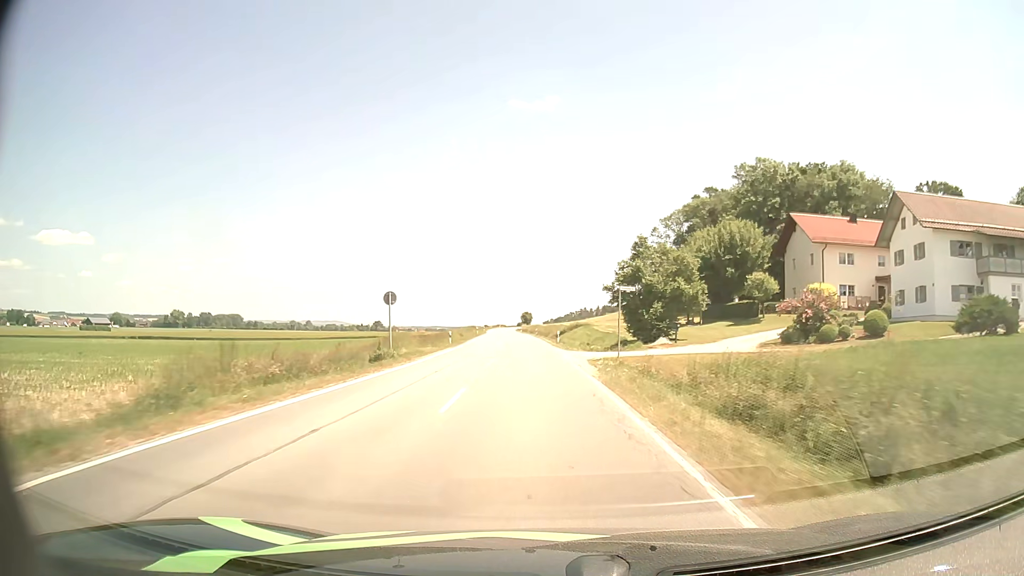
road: secondary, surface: asphalt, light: Day
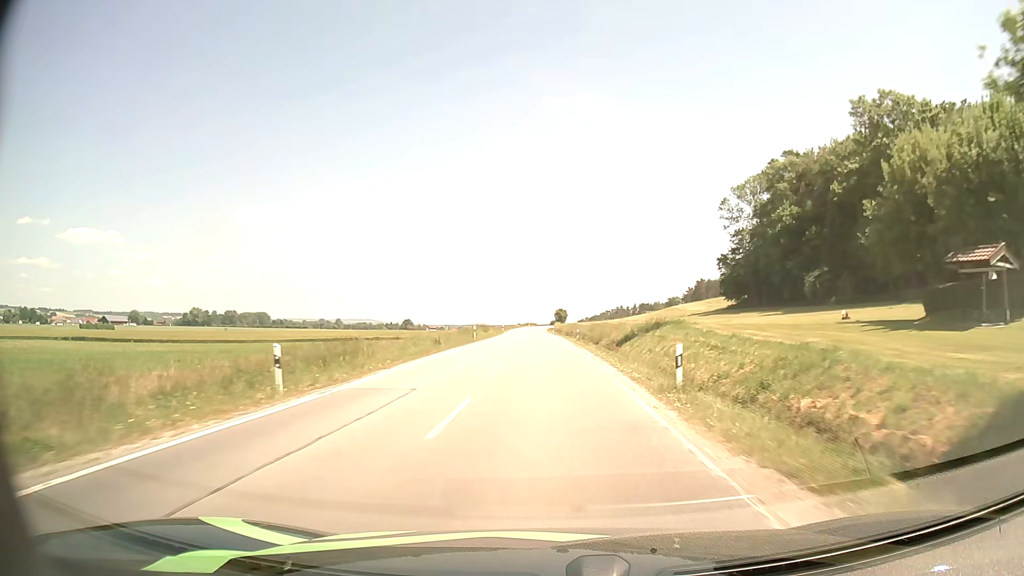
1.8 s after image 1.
(-1.1, +36.6) m; -3°
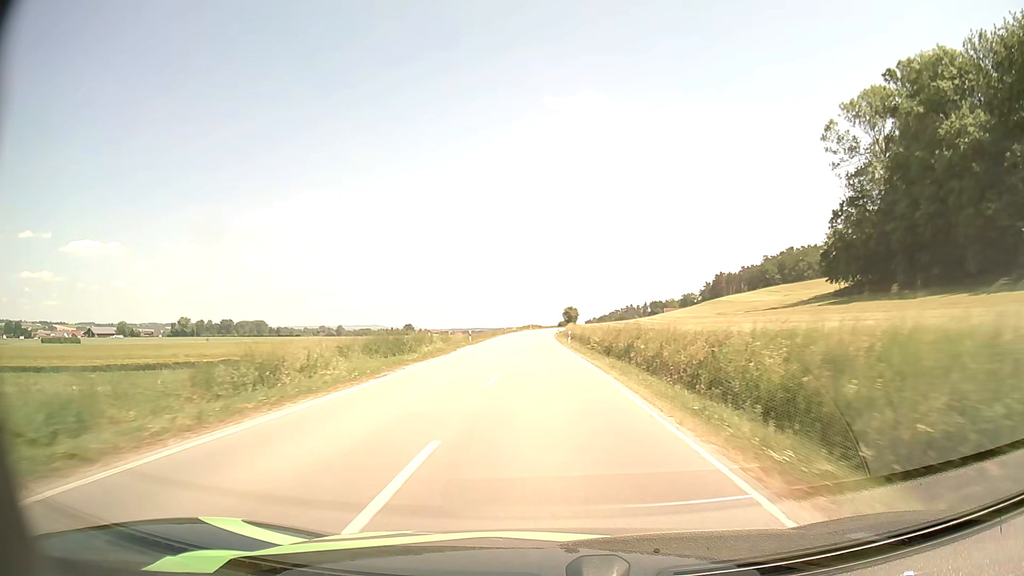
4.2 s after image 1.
(-0.4, +50.3) m; -1°
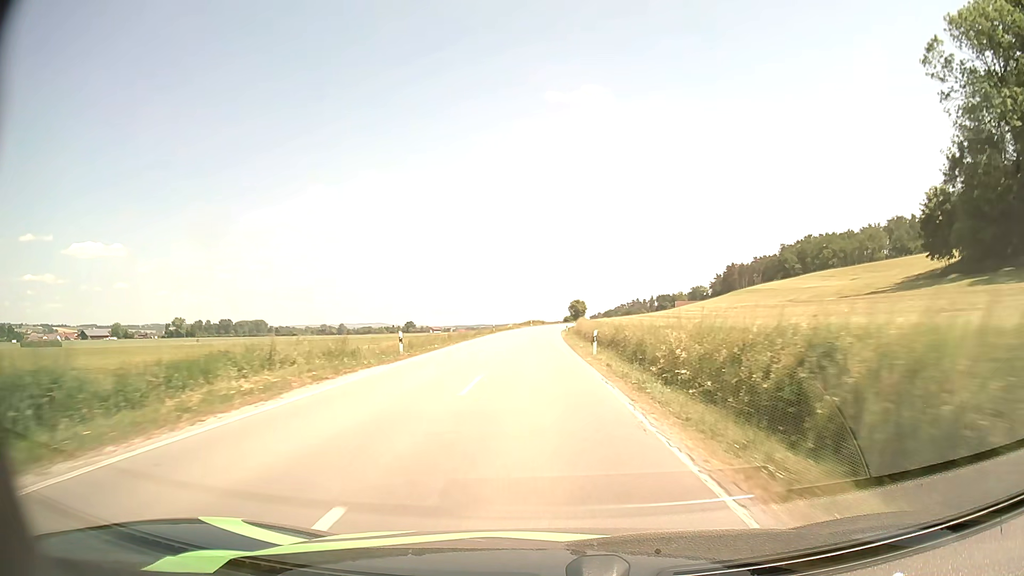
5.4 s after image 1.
(0.0, +25.6) m; 0°
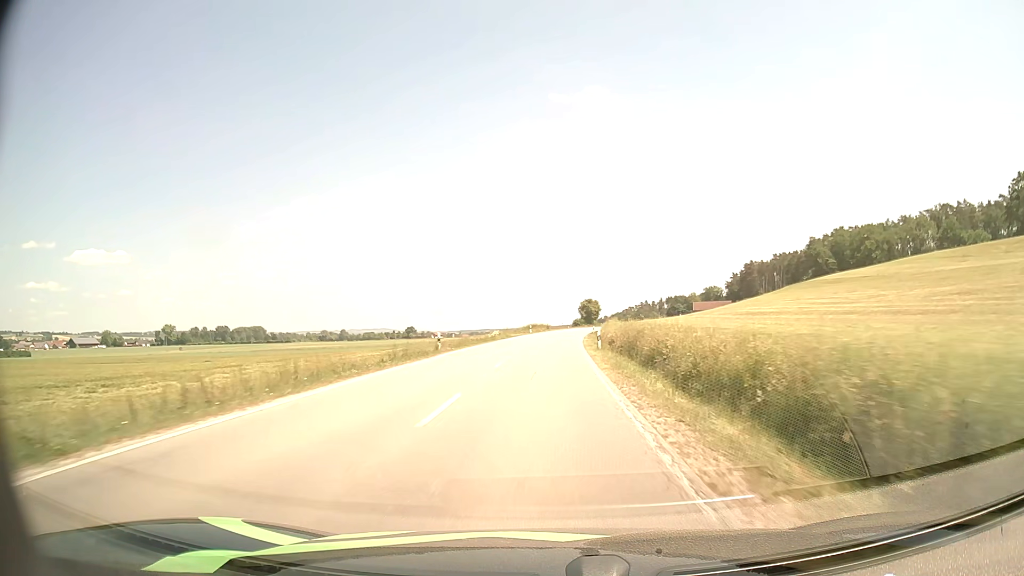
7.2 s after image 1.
(-0.3, +37.7) m; -1°
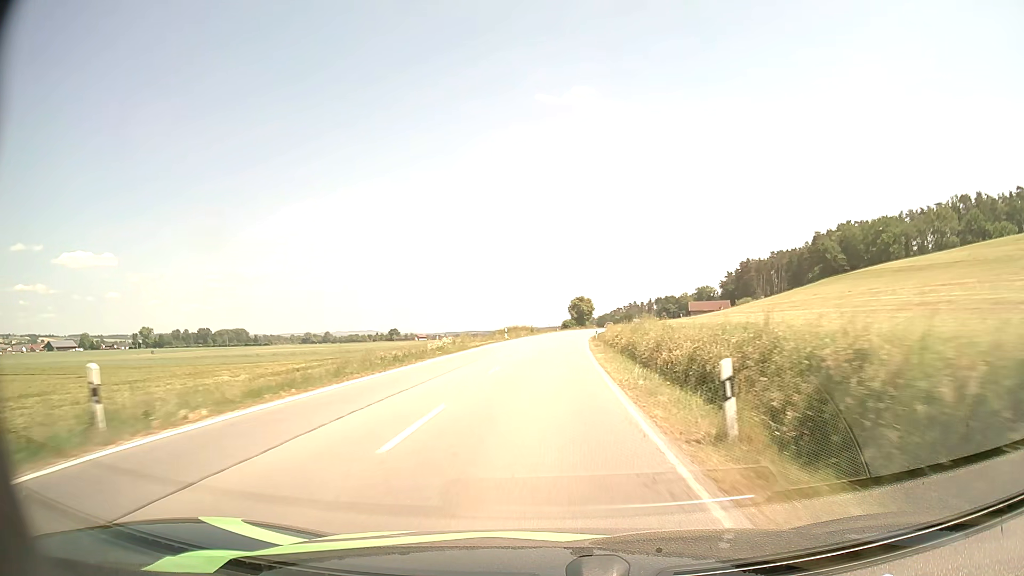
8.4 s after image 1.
(+0.2, +24.5) m; +1°
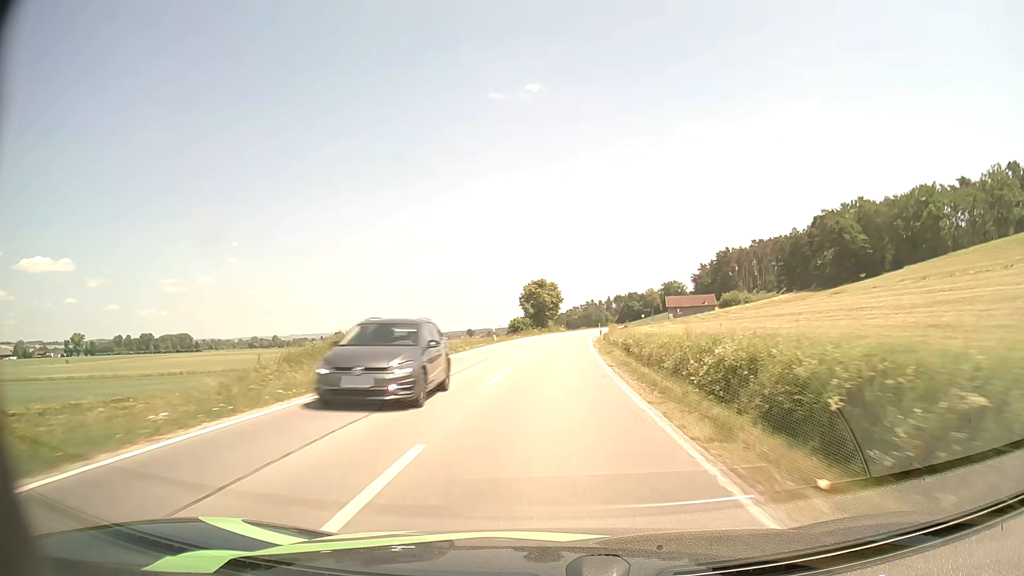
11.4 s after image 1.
(+1.9, +59.8) m; +4°
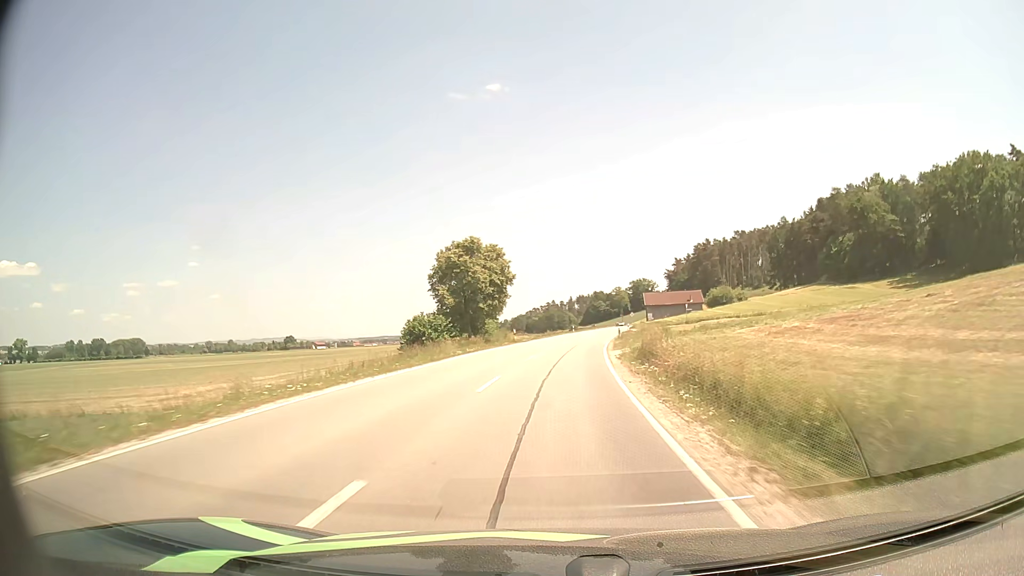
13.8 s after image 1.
(+1.6, +47.0) m; +4°
(0, +10) (0, +20) (+1, +30) (+2, +40) (+3, +50) (+4, +60) (+5, +70) (+6, +80) (+8, +90) (+9, +99) m
